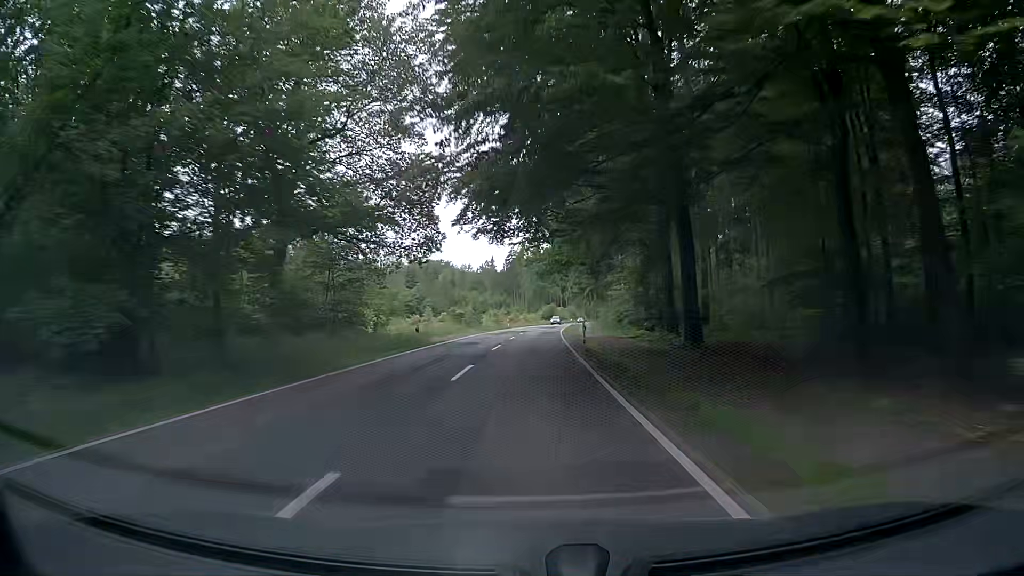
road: tertiary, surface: asphalt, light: Day
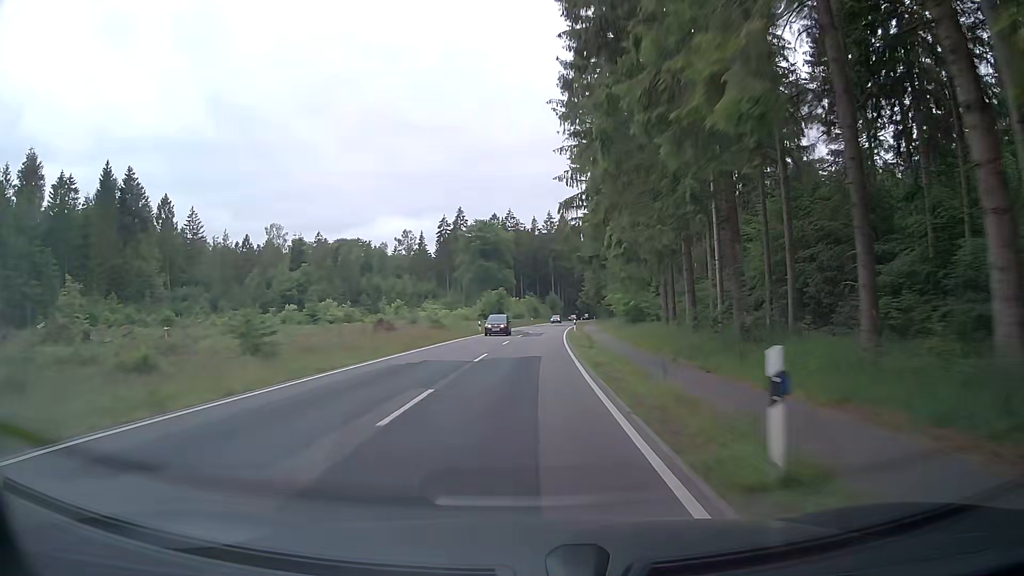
(+2.7, +78.8) m; +4°
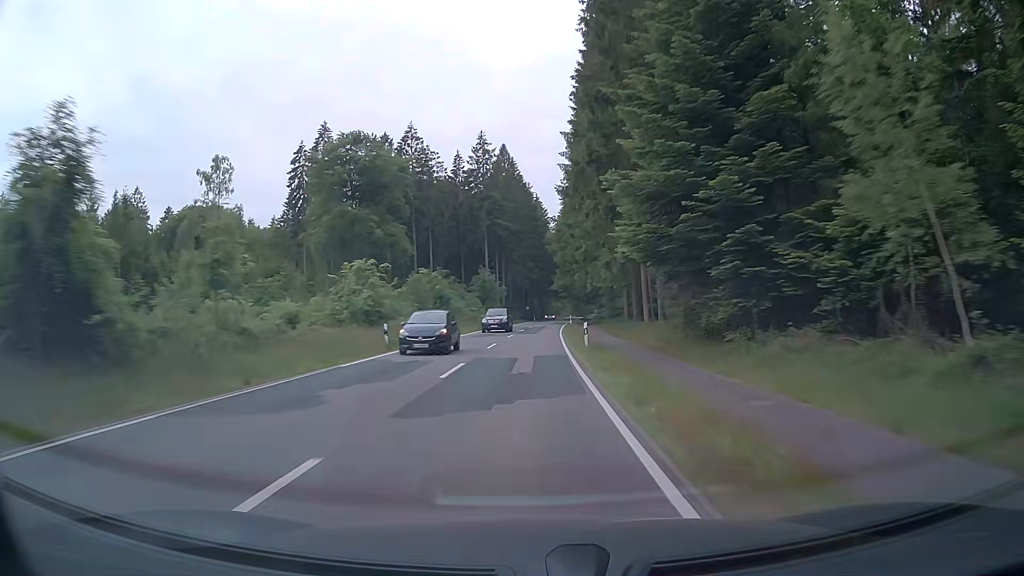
(+4.2, +79.1) m; +5°
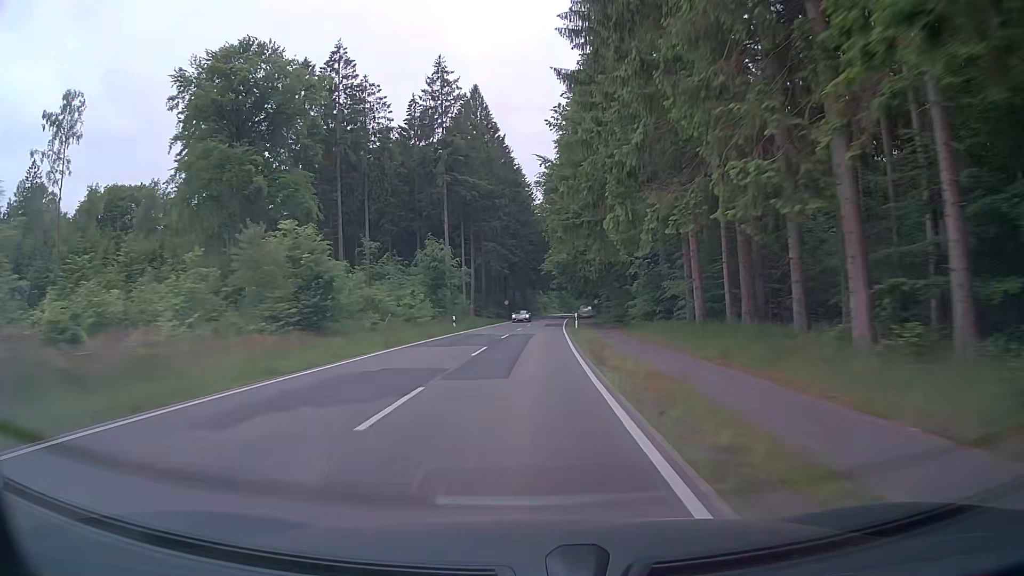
(+0.4, +30.9) m; +1°
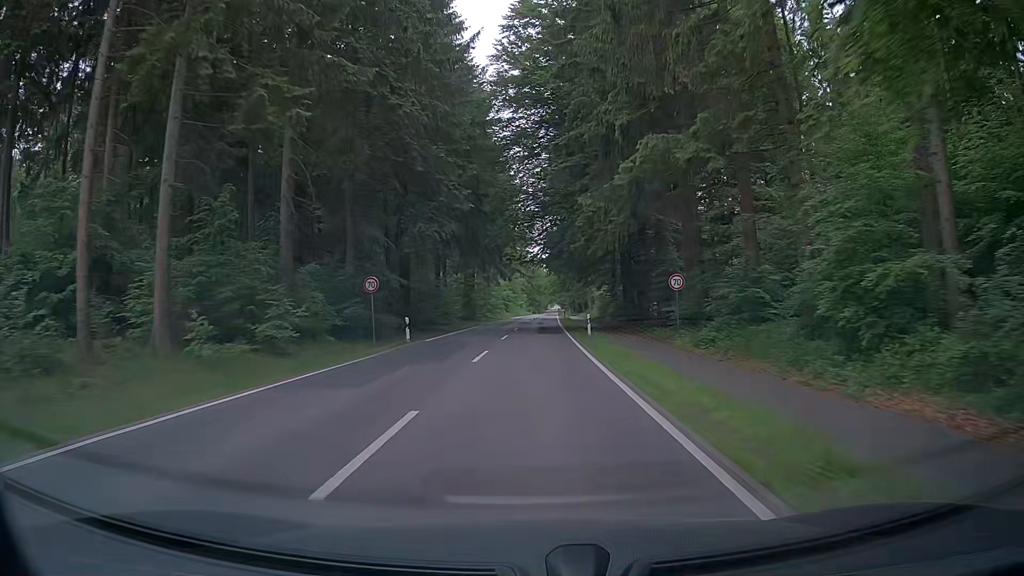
(+1.8, +62.6) m; +3°
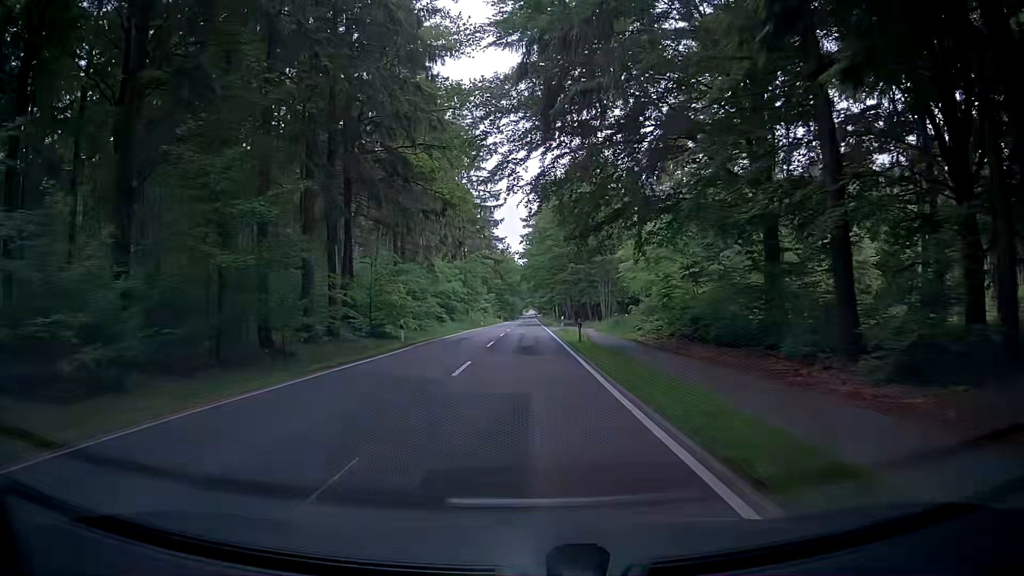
(+0.6, +51.1) m; +2°
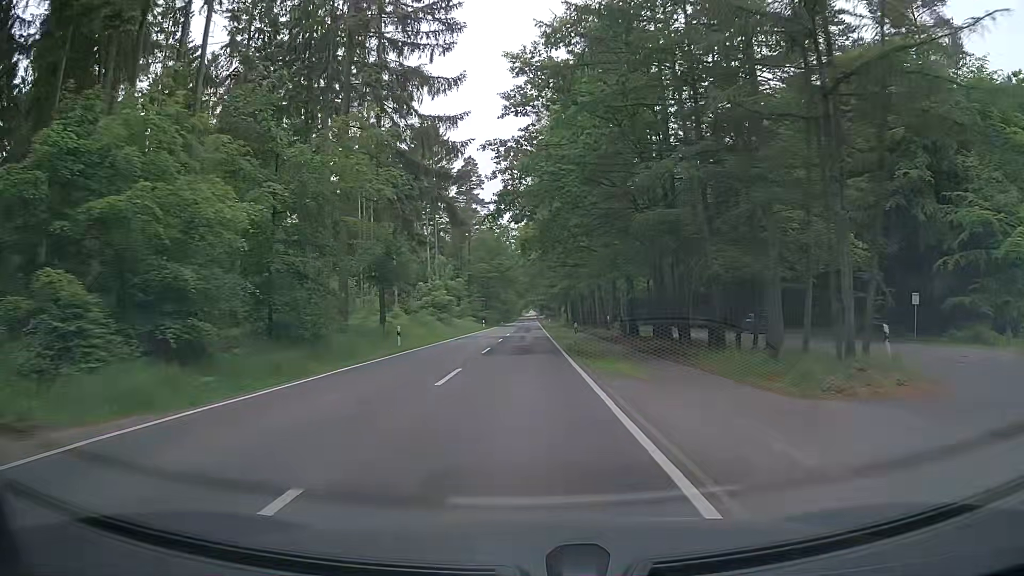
(+0.4, +50.1) m; 0°
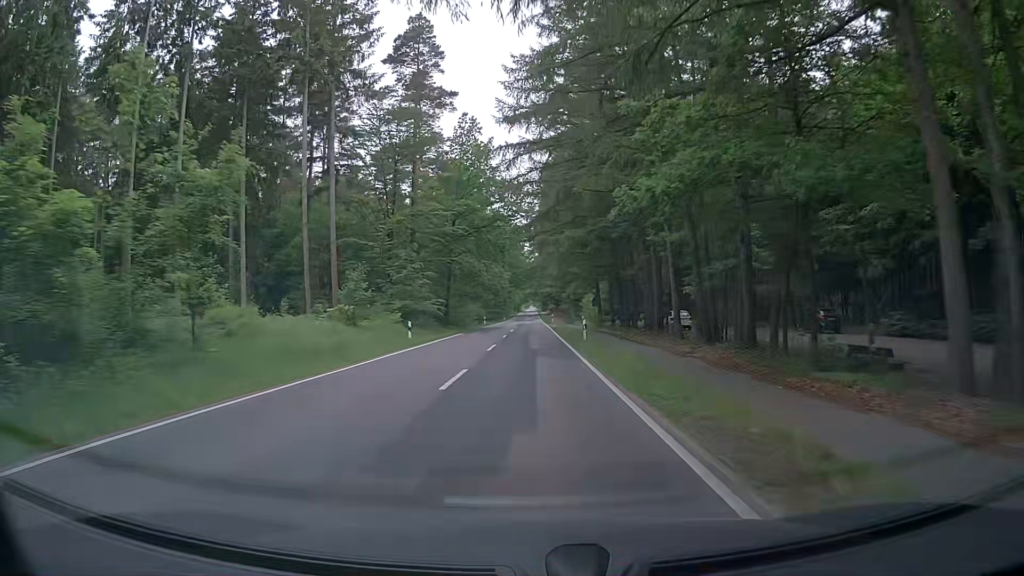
(-0.1, +50.1) m; +1°
(0, +10) (0, +20) (-1, +30) (-1, +40) (-1, +50) (-1, +60) (-2, +70) (-2, +80) (-2, +90) (-2, +100) m
